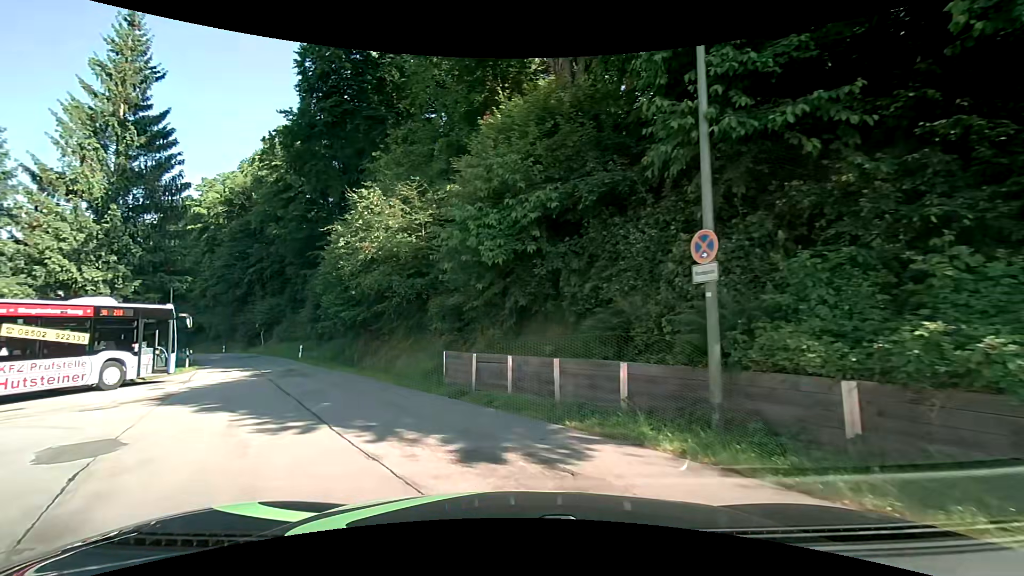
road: residential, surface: asphalt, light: Day
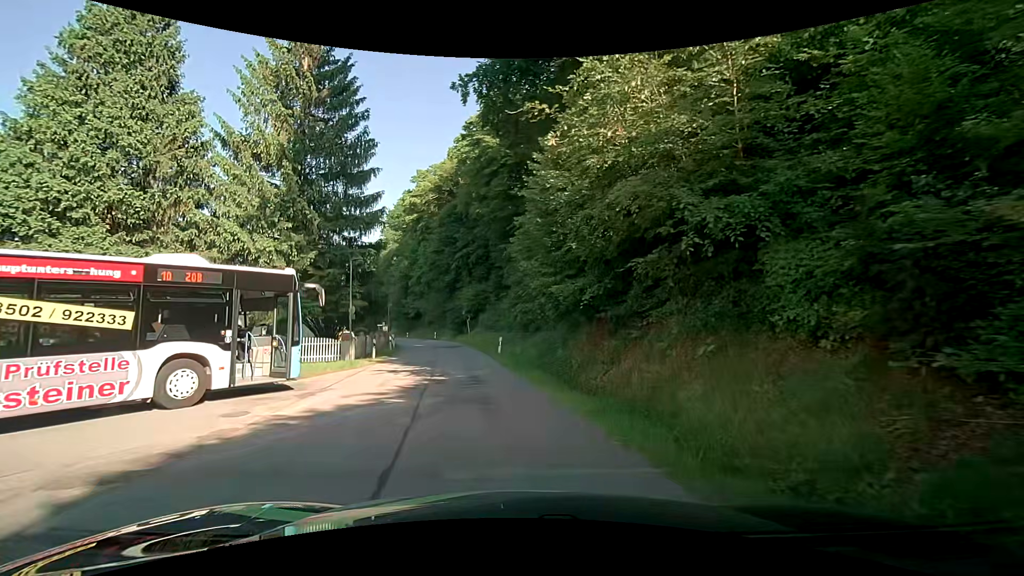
(-3.2, +10.5) m; -24°
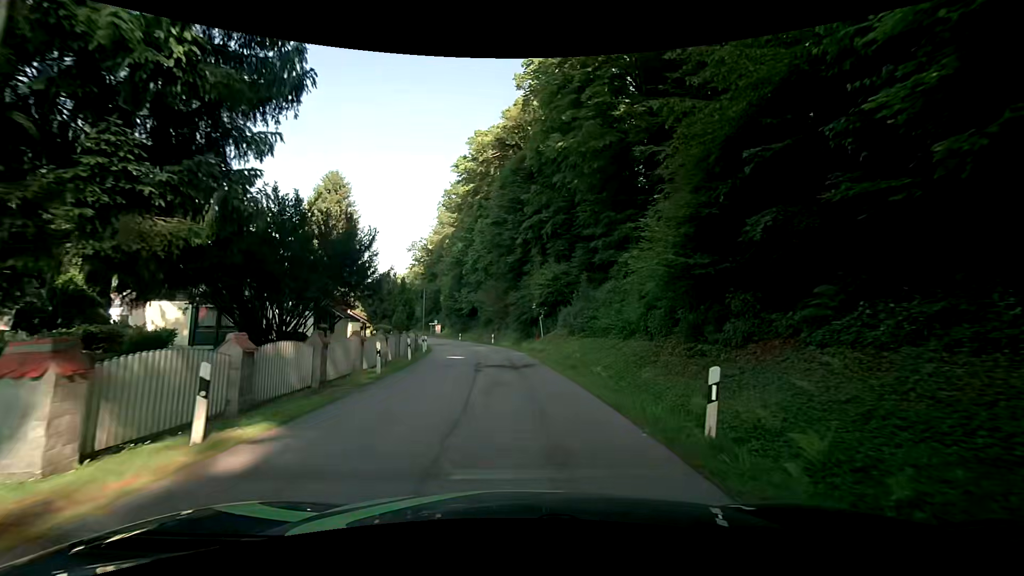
(-2.2, +20.8) m; -7°
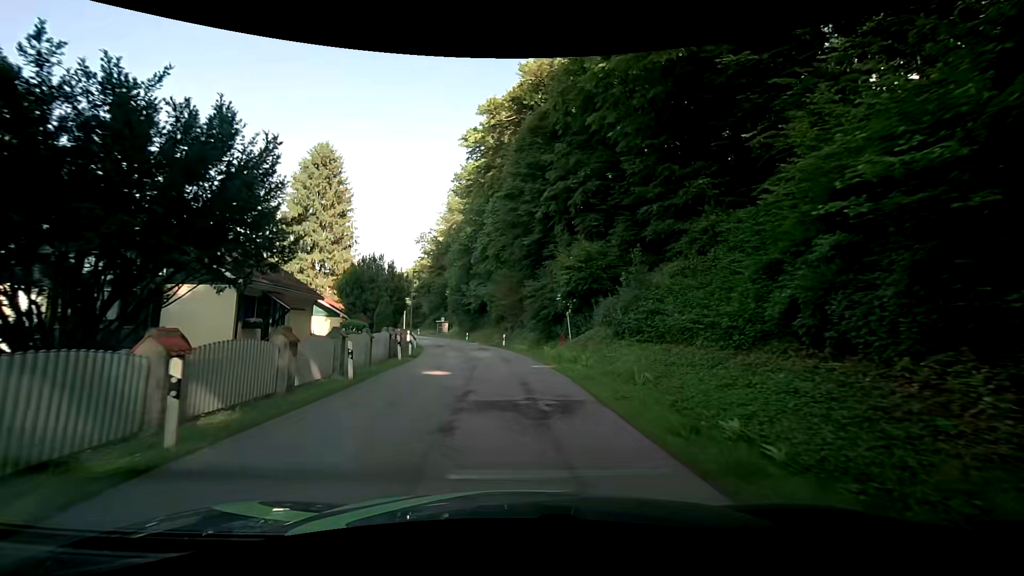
(-0.1, +10.4) m; -1°
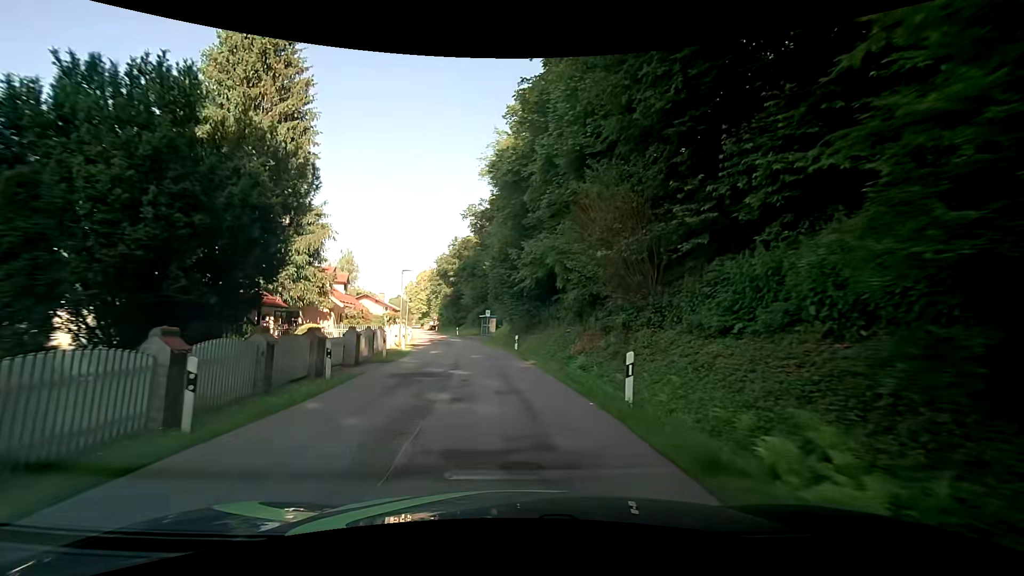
(-2.0, +29.2) m; -8°
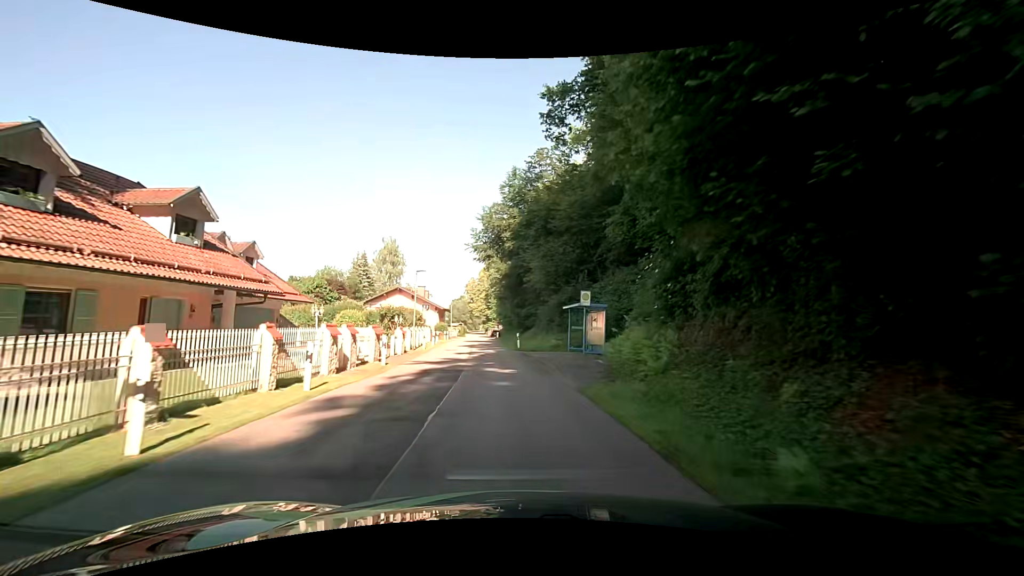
(-2.8, +32.8) m; -9°
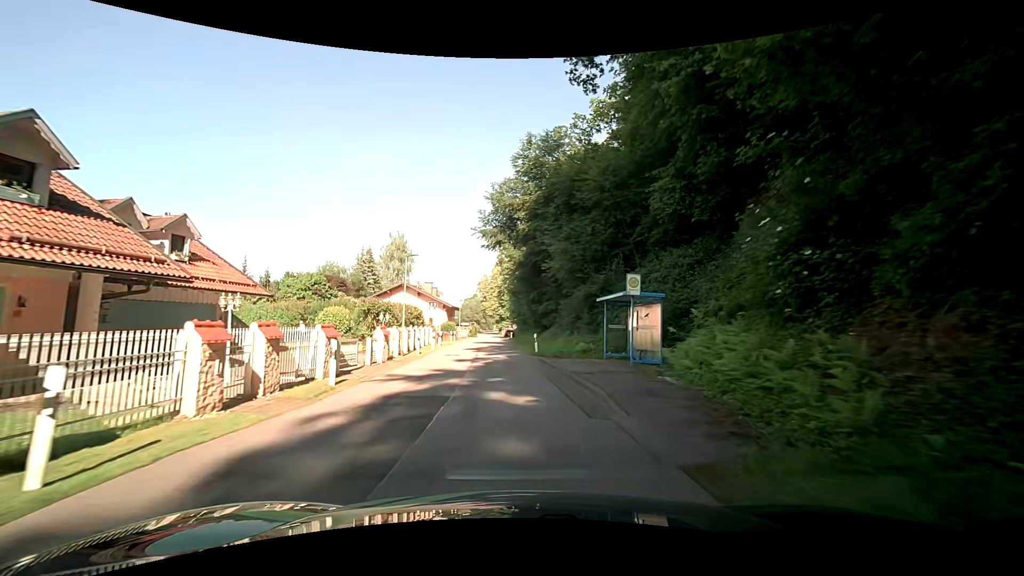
(-0.1, +6.7) m; -2°
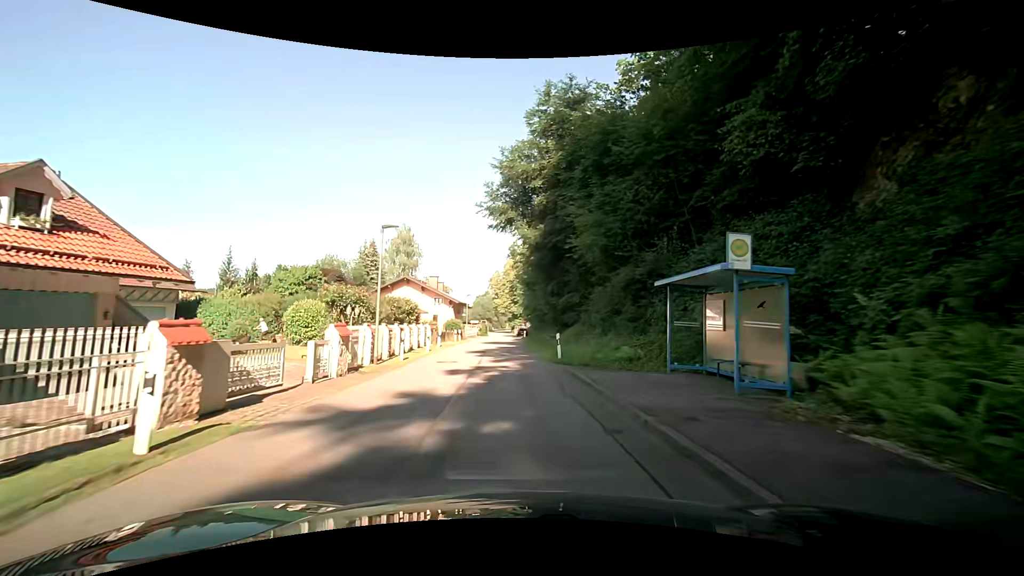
(-0.1, +6.7) m; -1°
(0, +10) (-1, +20) (-1, +30) (-1, +40) (-2, +50) (-2, +60) (-2, +70) (-3, +80) (-3, +90) (-4, +100) m
